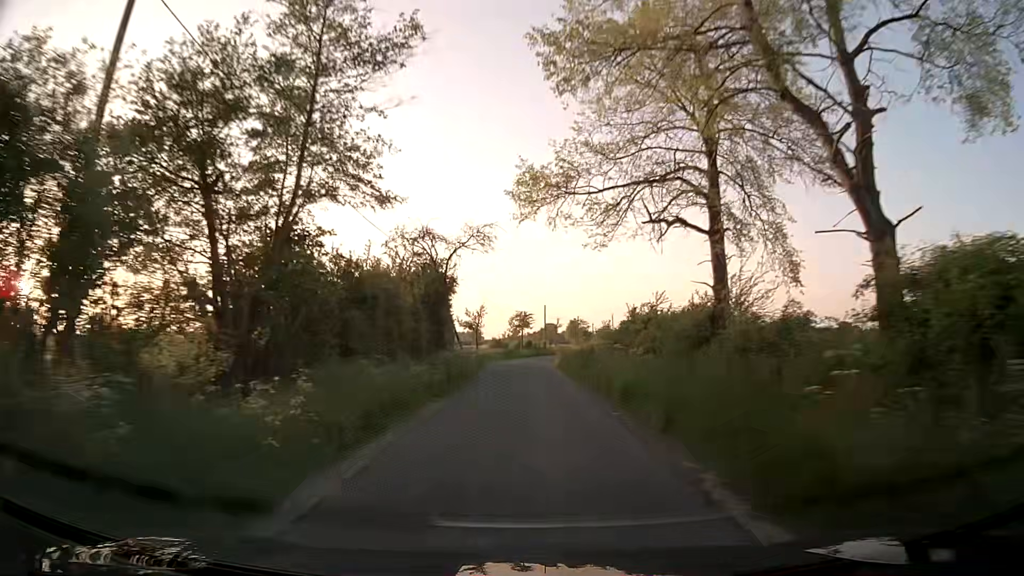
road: unclassified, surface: asphalt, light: Day
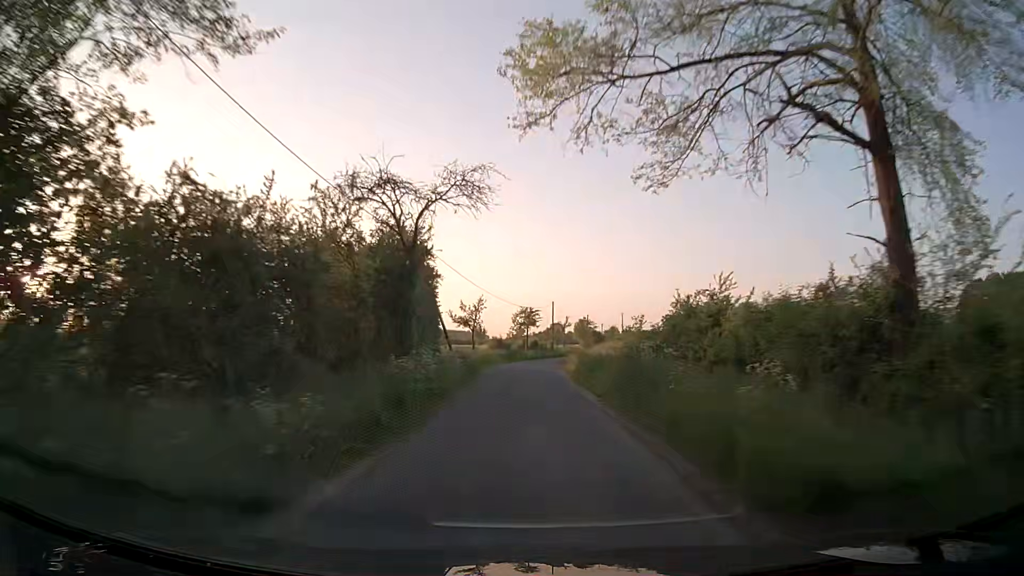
(-0.1, +9.2) m; -1°
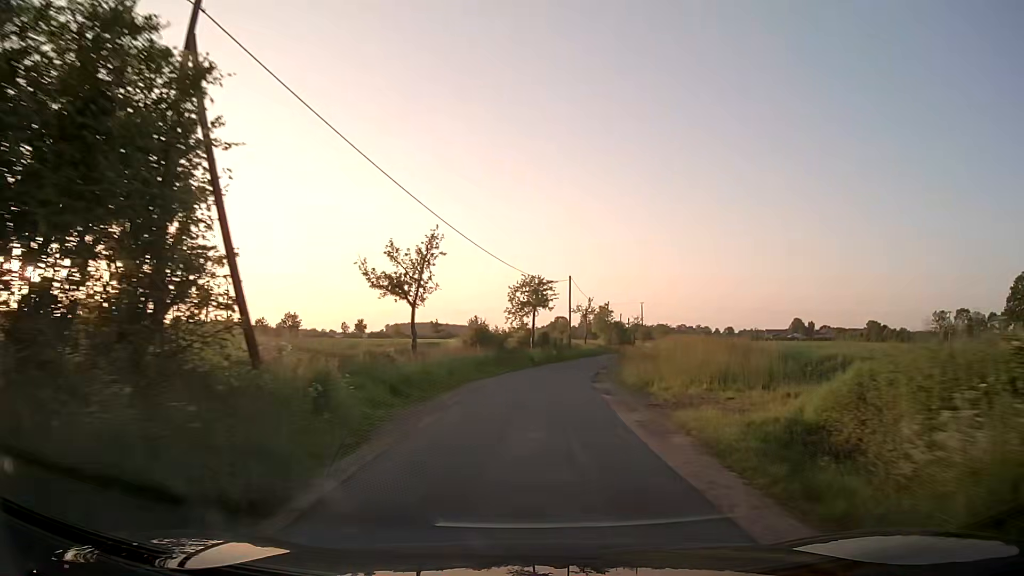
(-0.2, +27.6) m; 0°
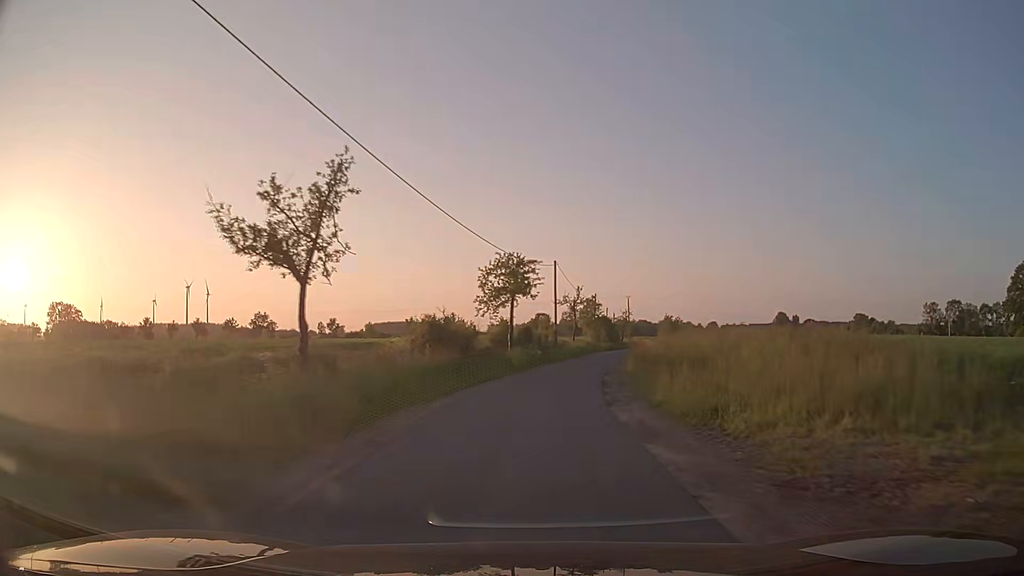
(+0.1, +9.3) m; +2°
